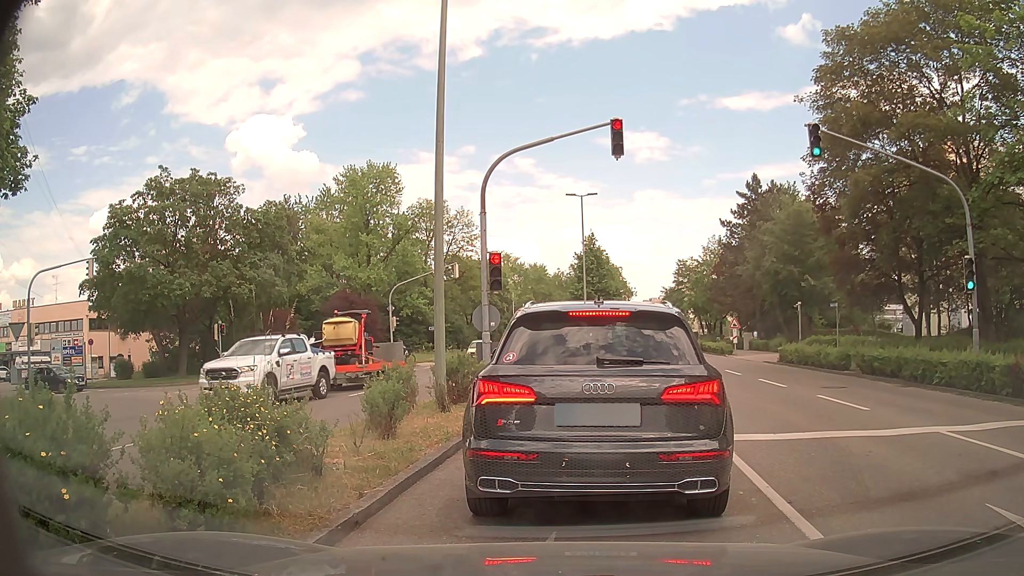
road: tertiary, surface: asphalt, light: Day
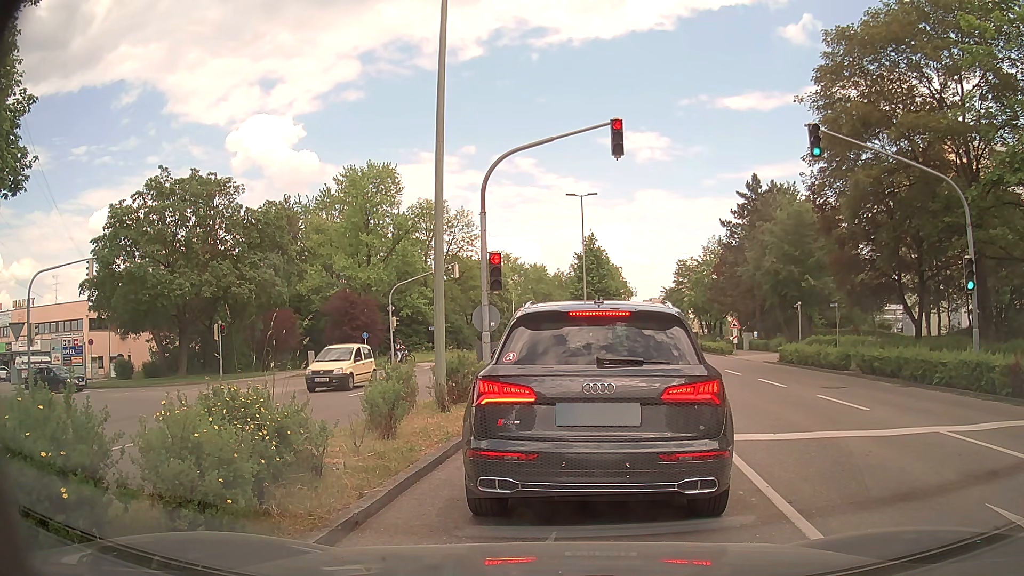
(0.0, 0.0) m; 0°
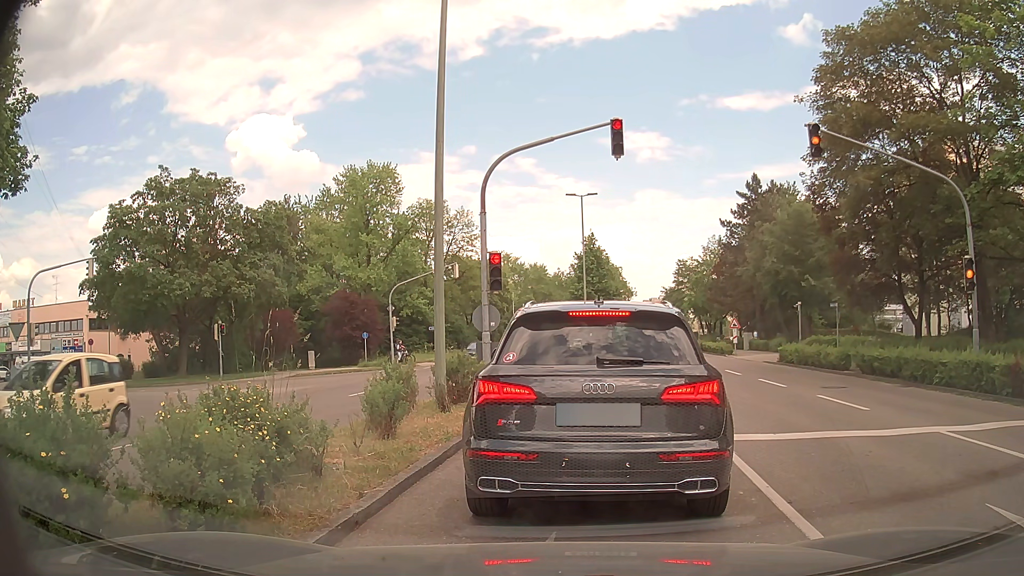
(0.0, 0.0) m; 0°
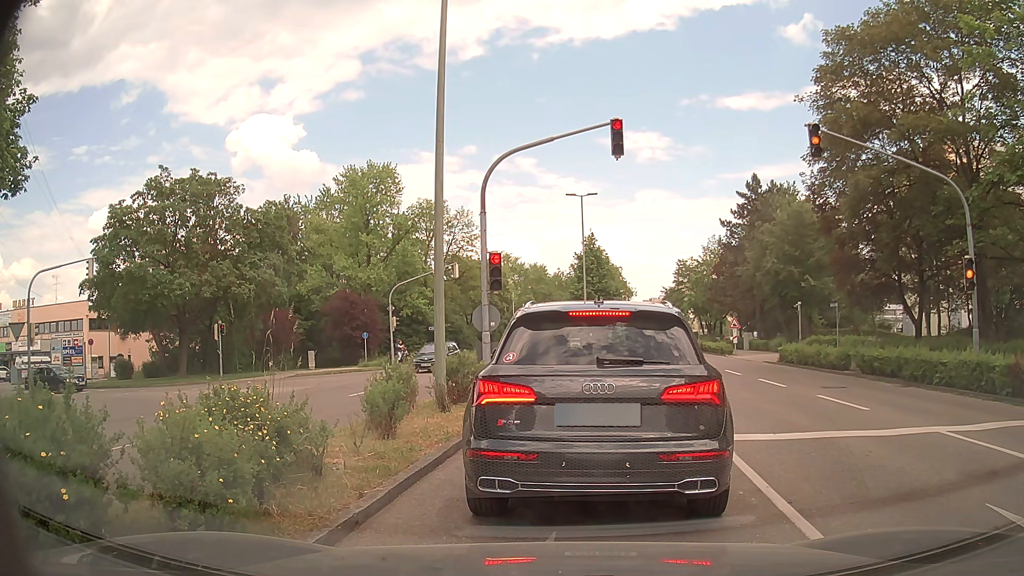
(0.0, 0.0) m; 0°
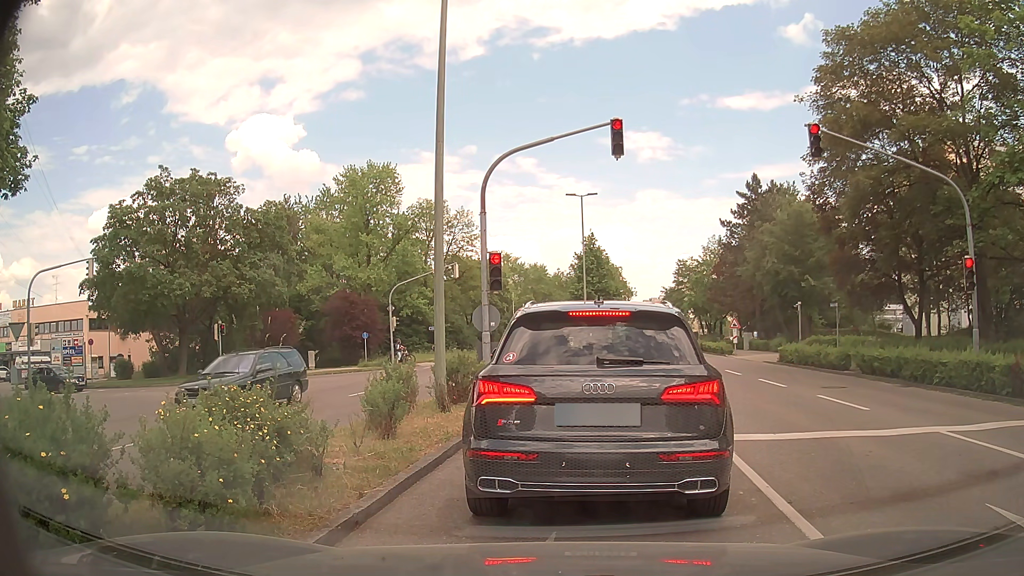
(0.0, 0.0) m; 0°
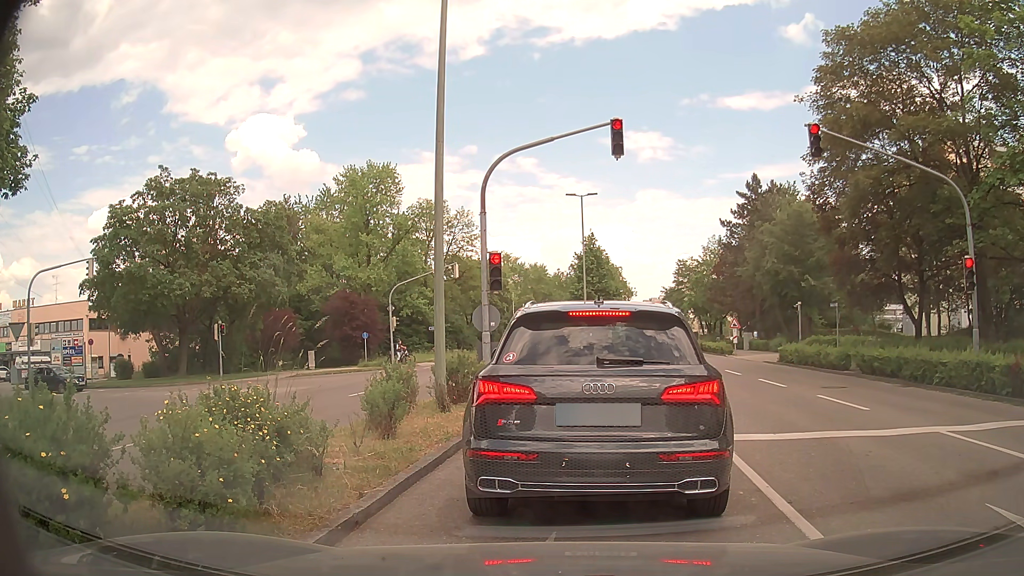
(0.0, 0.0) m; 0°
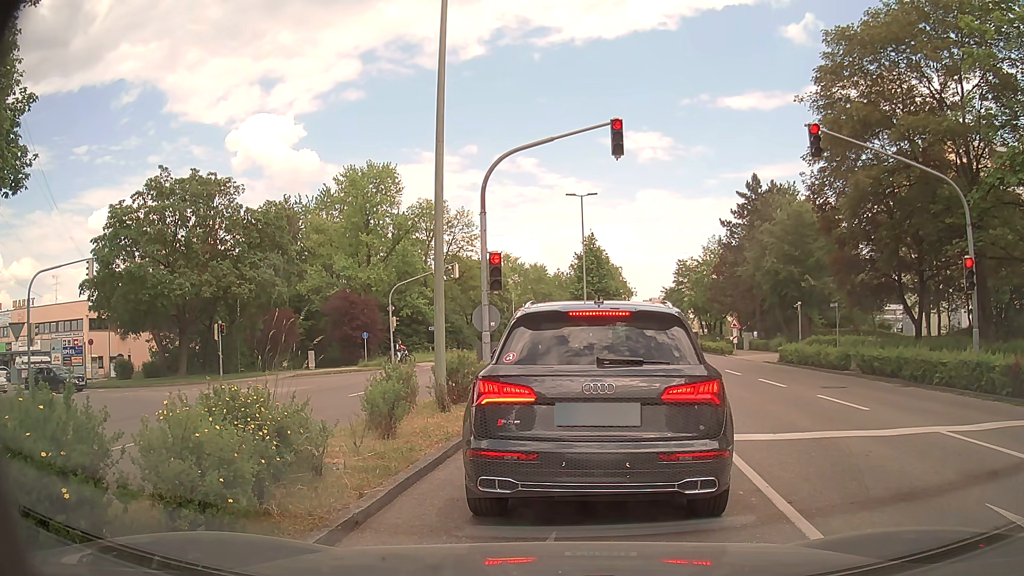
(0.0, 0.0) m; 0°
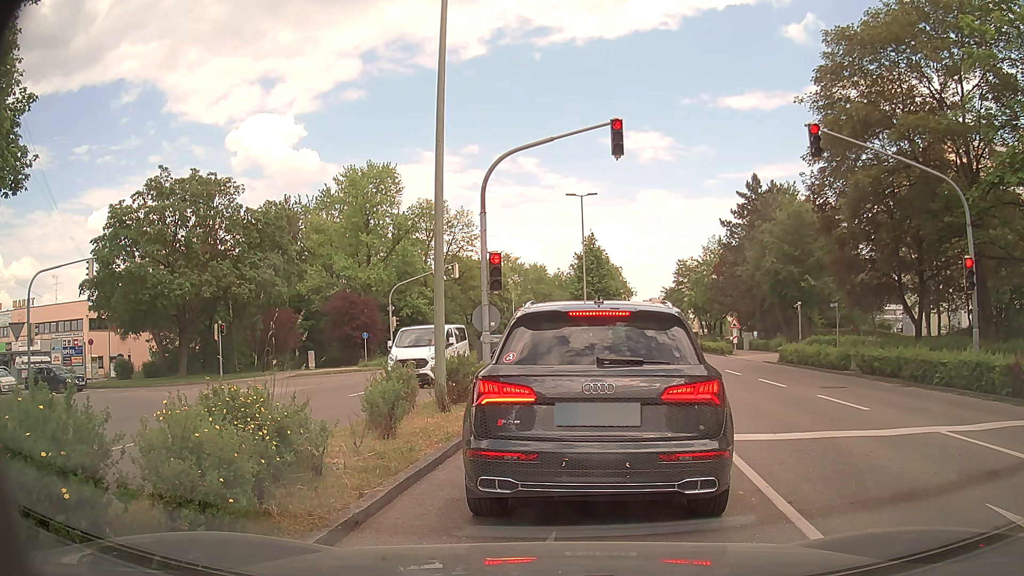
(0.0, 0.0) m; 0°
(+1, +10) (+2, +20) (-2, +29) (-11, +33) (-21, +34) (-31, +35) (-40, +37) (-50, +38) (-60, +39) (-70, +40) m
